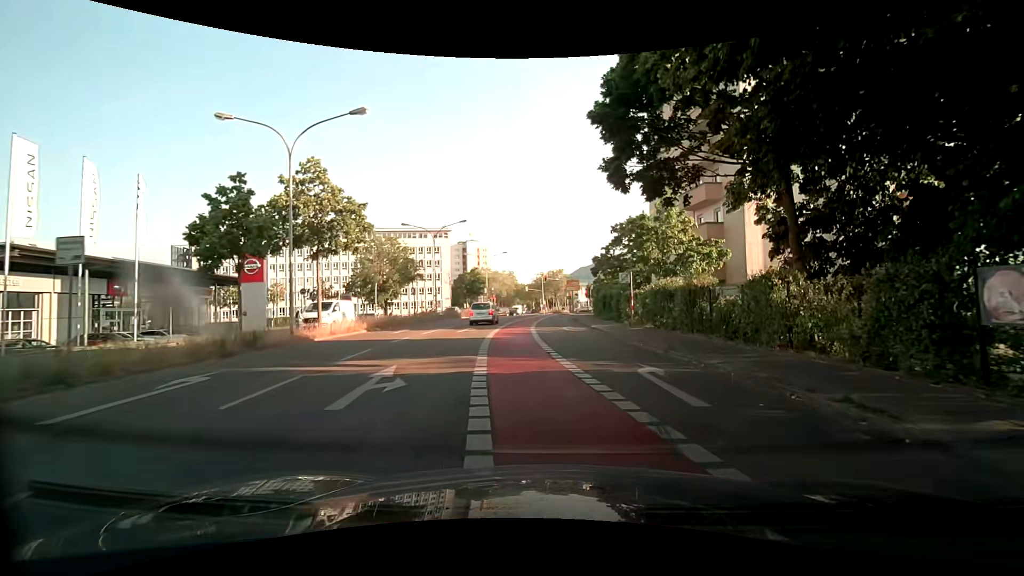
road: secondary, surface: asphalt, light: Day
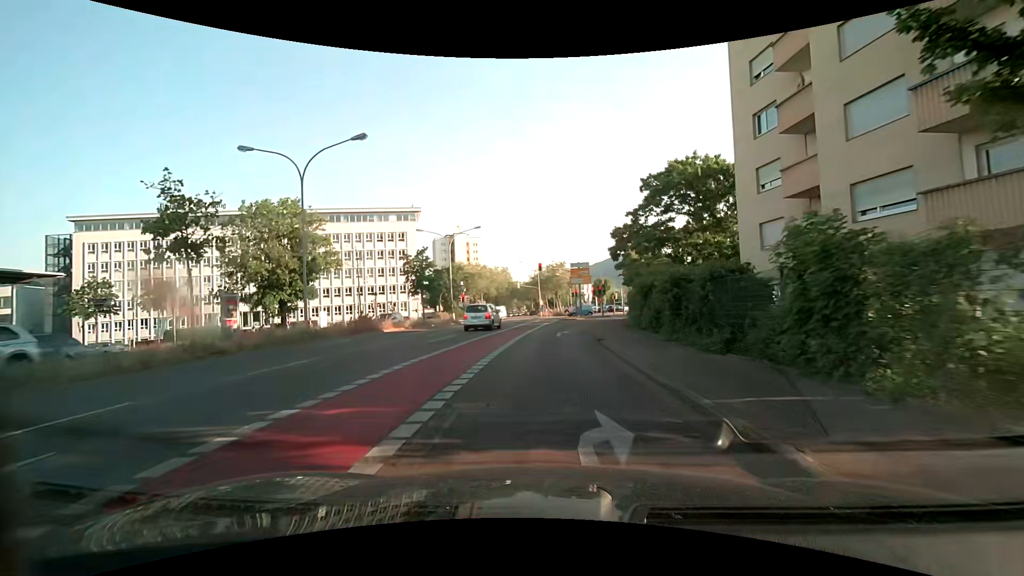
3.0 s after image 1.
(+0.5, +25.8) m; -1°
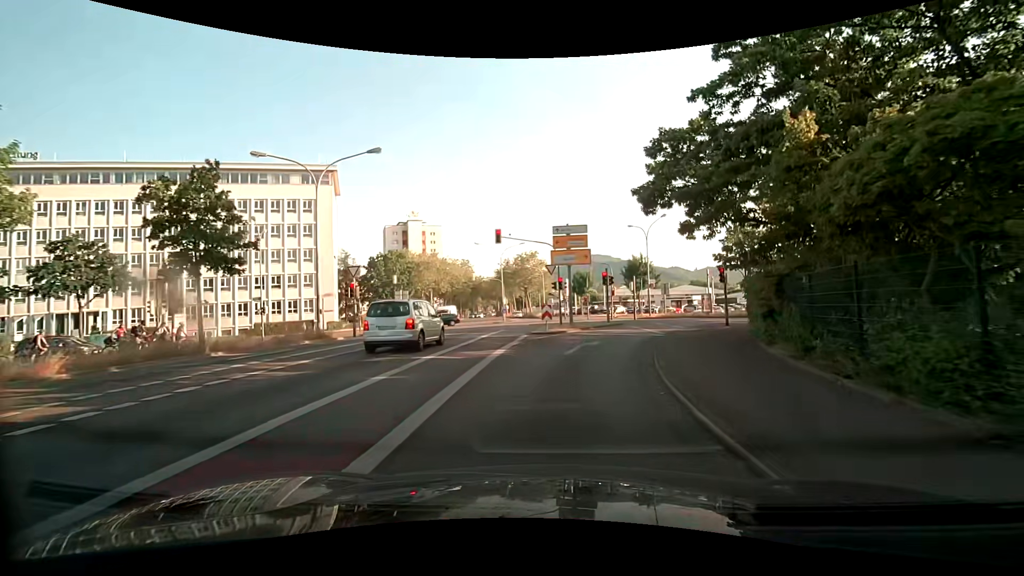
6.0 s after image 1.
(+0.4, +24.5) m; +3°
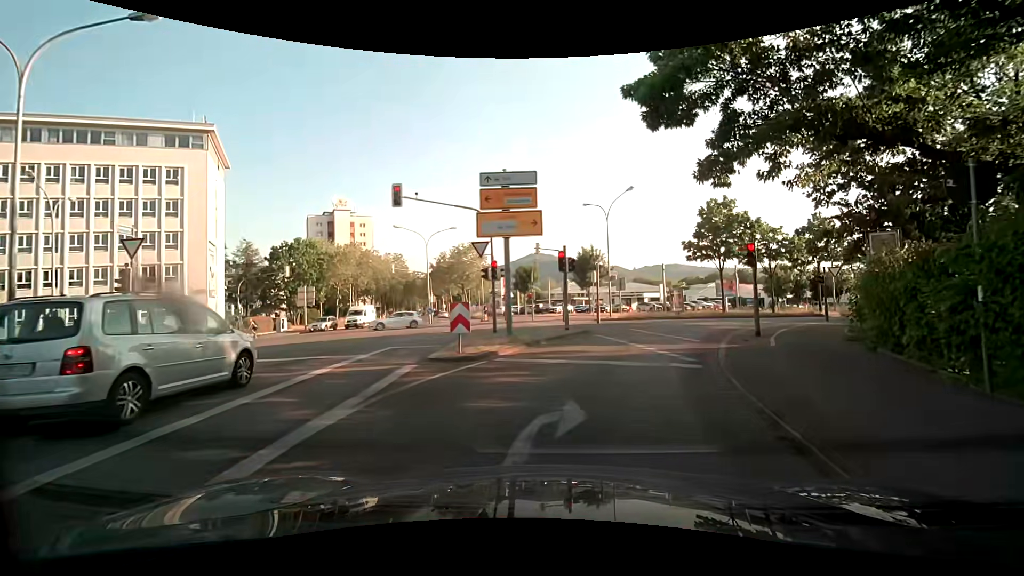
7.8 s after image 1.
(+0.6, +11.1) m; +7°
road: secondary_link
